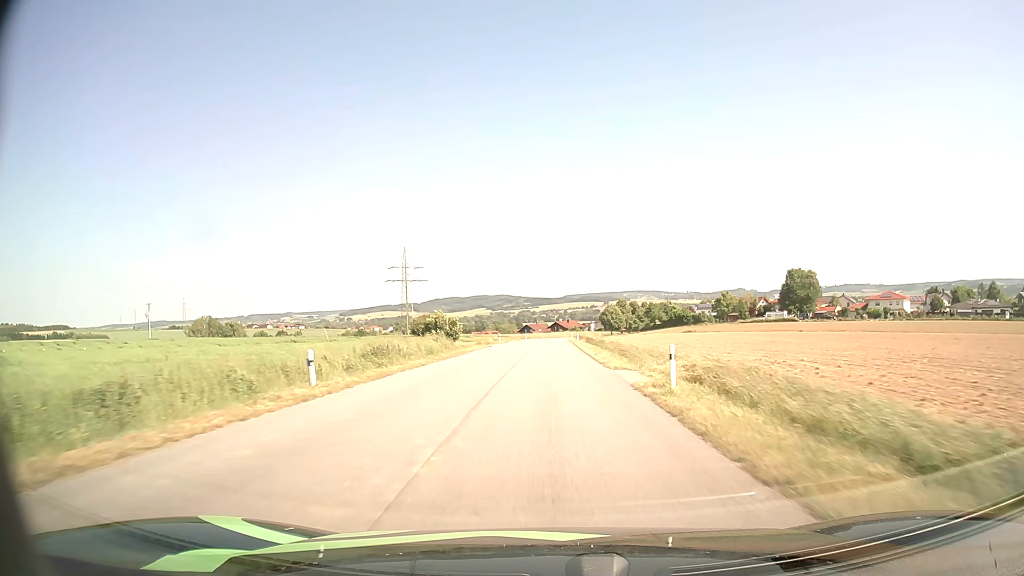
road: tertiary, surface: asphalt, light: Day
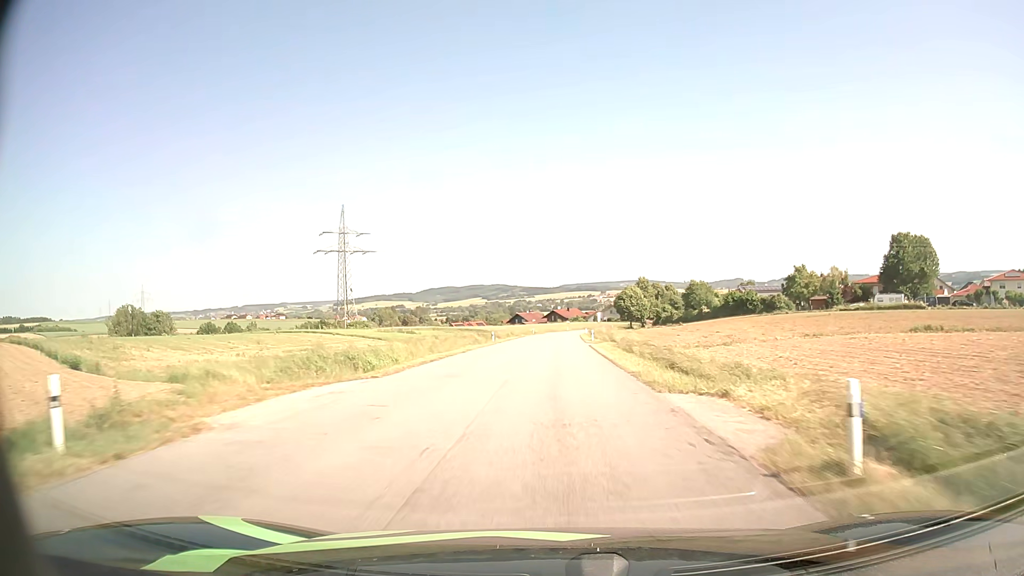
(+0.2, +58.3) m; 0°
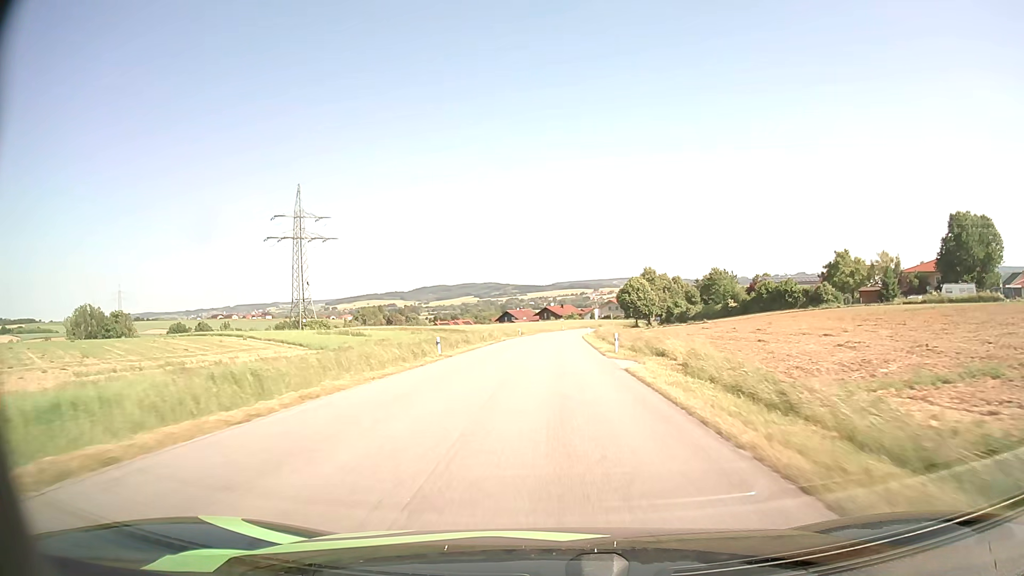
(+0.1, +22.2) m; +1°
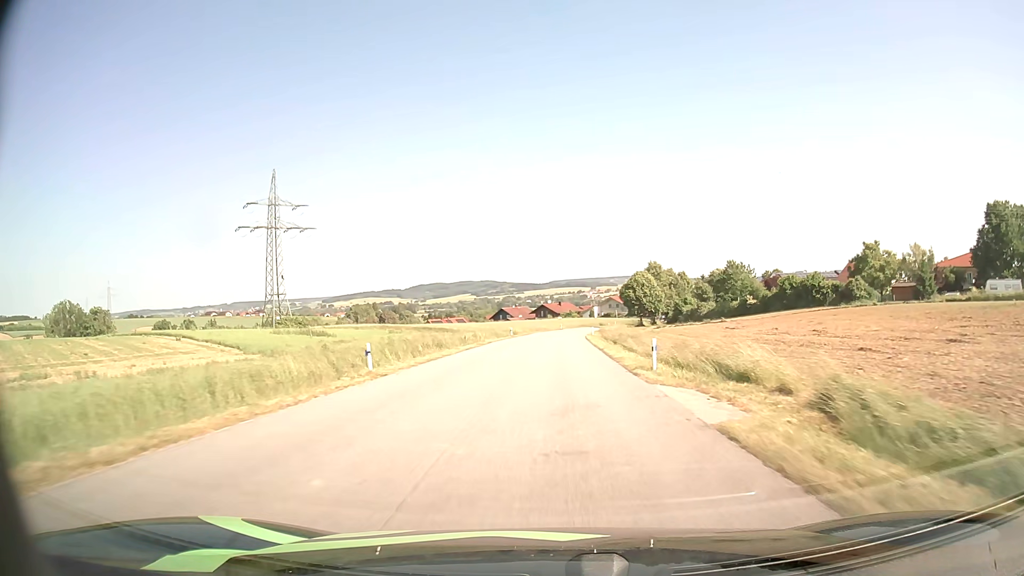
(0.0, +10.7) m; 0°
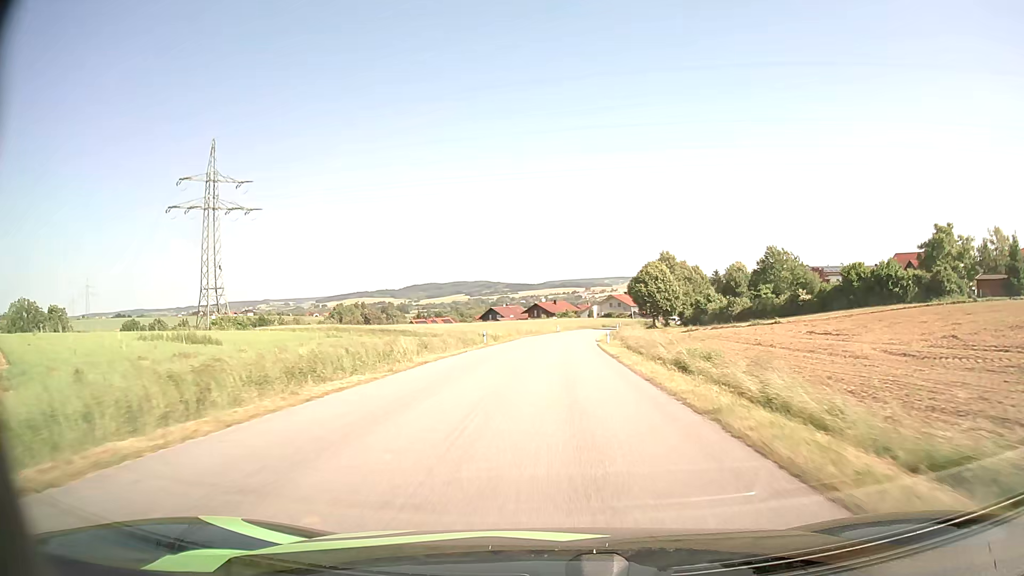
(+0.1, +20.7) m; +1°
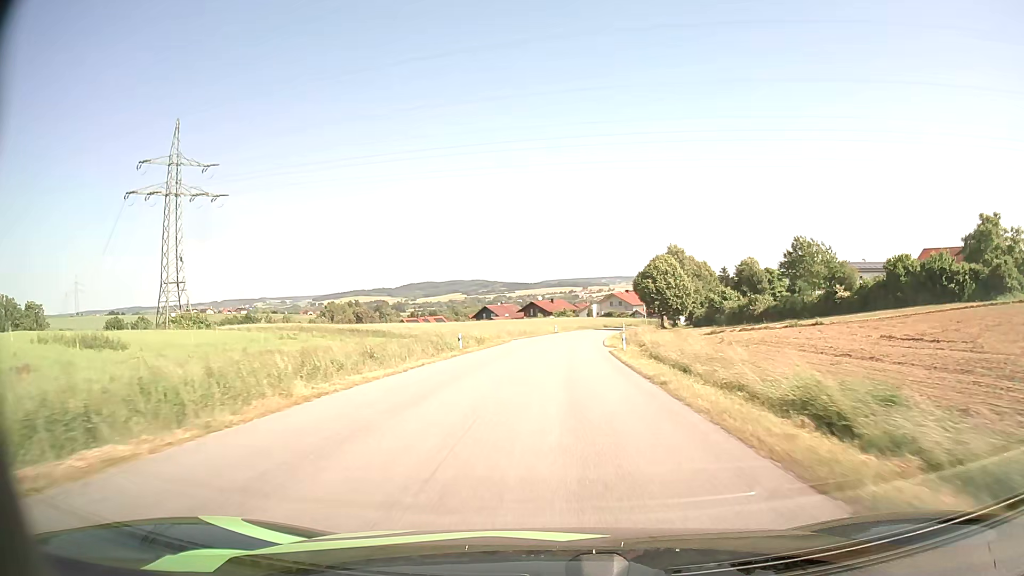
(0.0, +9.9) m; 0°
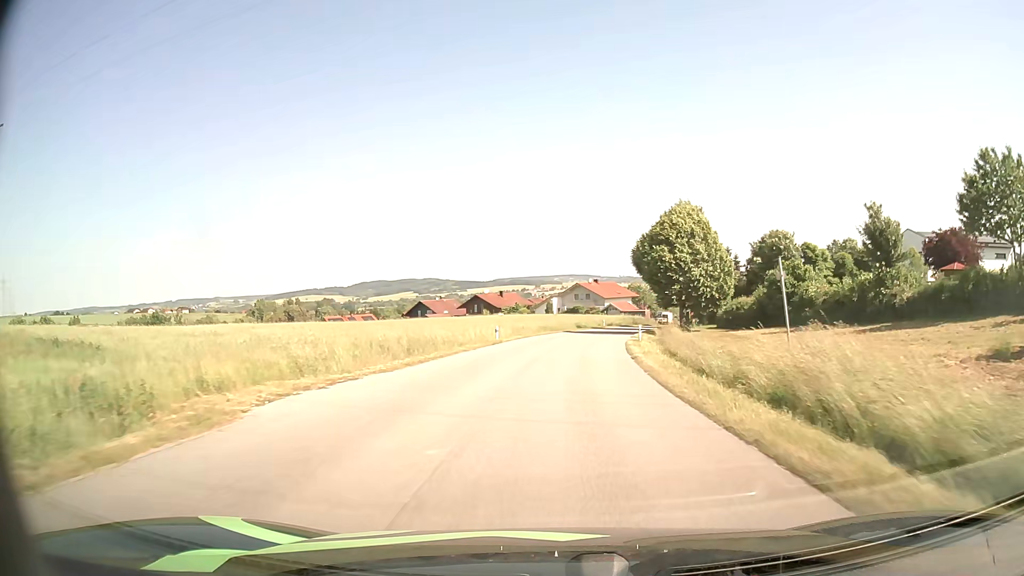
(+0.8, +37.2) m; +4°
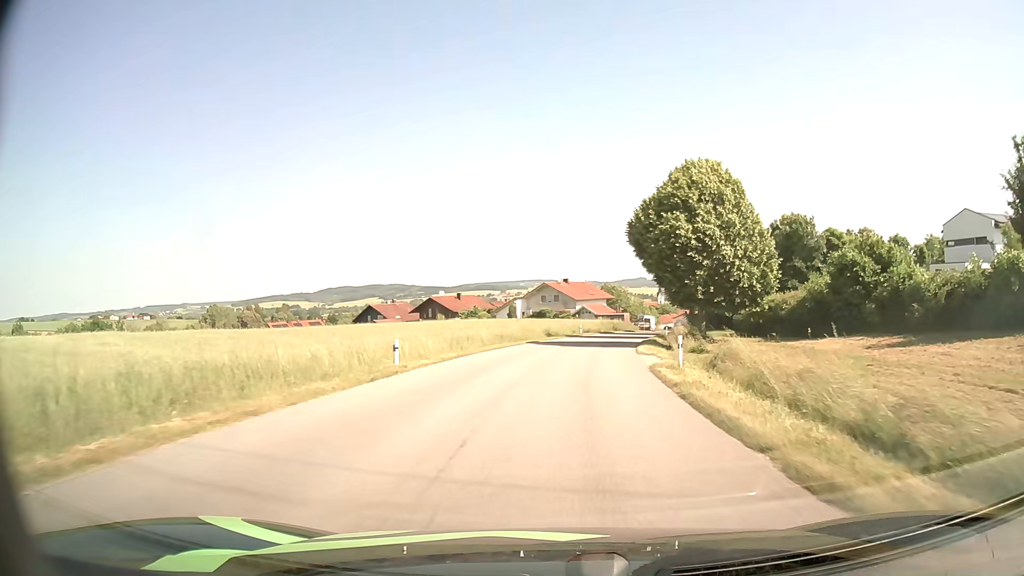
(+0.3, +17.2) m; +3°
(0, +10) (+1, +20) (+2, +30) (+3, +40) (+5, +50) (+8, +59) (+10, +69) (+13, +79) (+16, +88) (+19, +98) m
